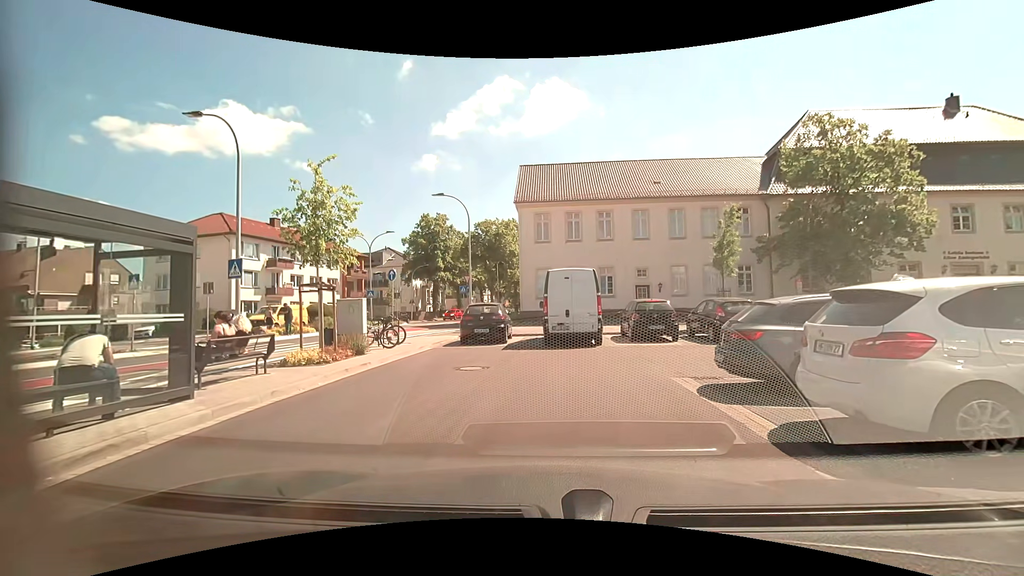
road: service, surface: asphalt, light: Day
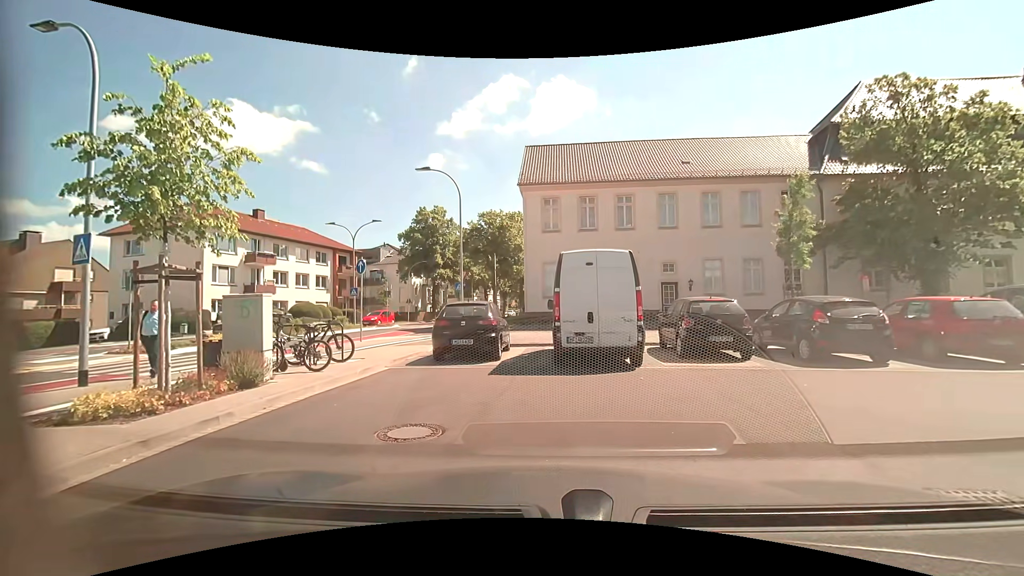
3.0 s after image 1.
(0.0, +5.3) m; -1°
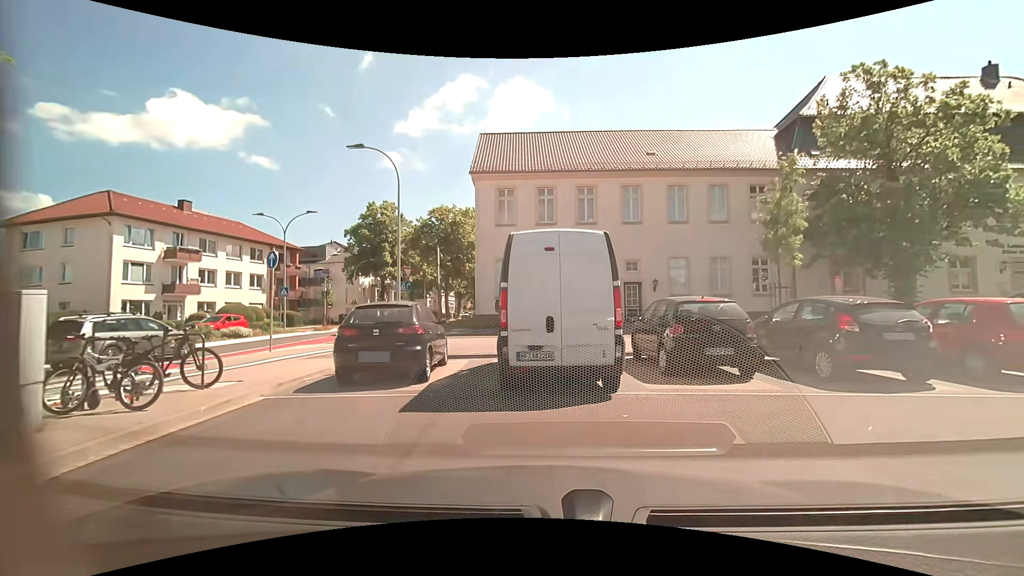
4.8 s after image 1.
(+0.1, +3.1) m; +6°
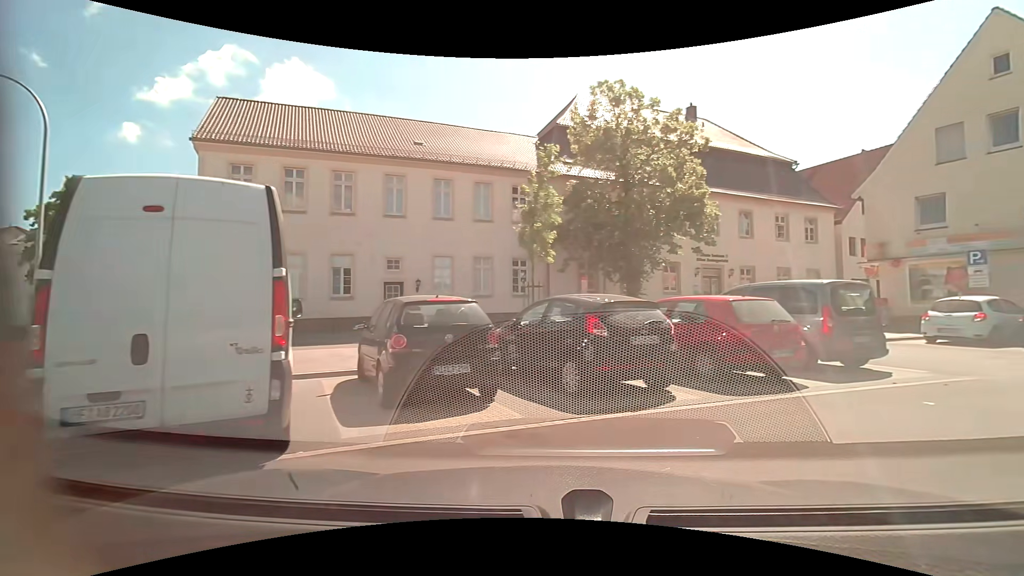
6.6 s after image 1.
(+0.5, +2.9) m; +24°
